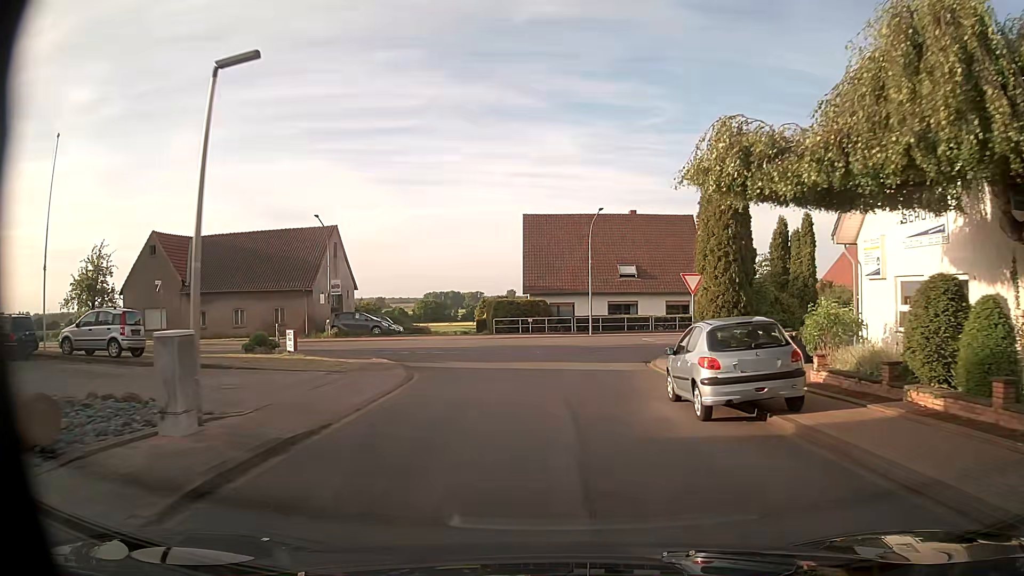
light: Day
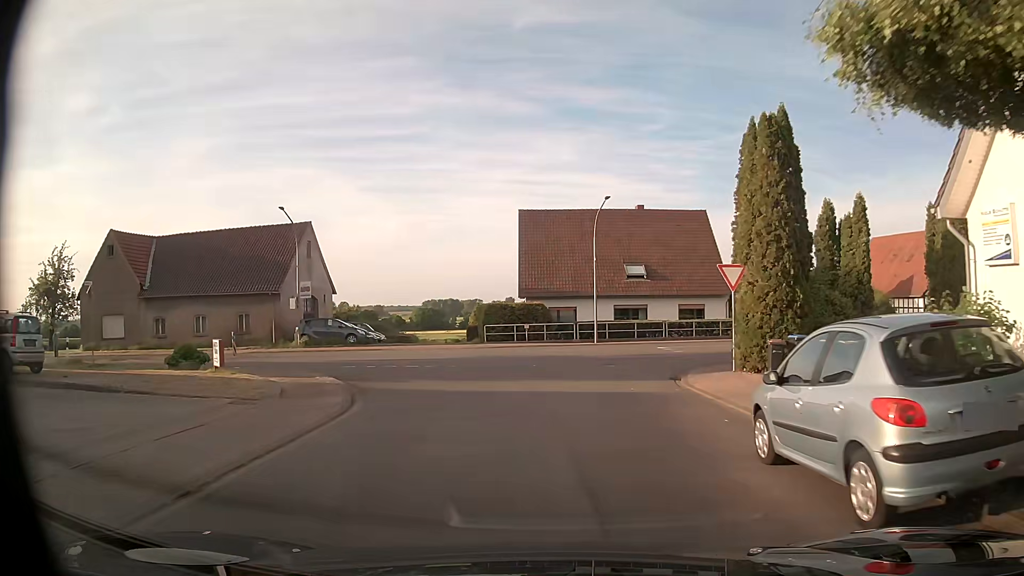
(+0.1, +5.4) m; +1°
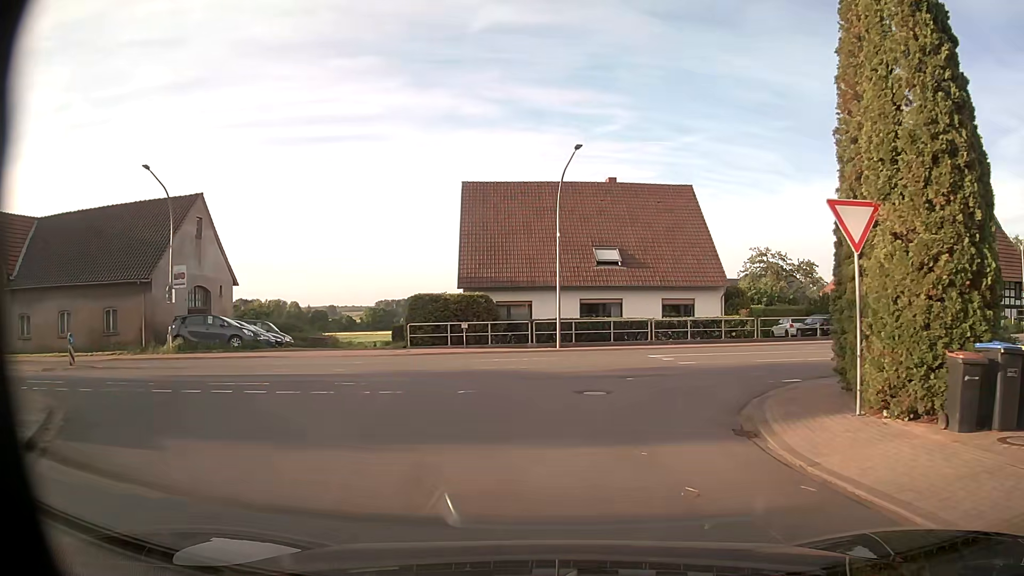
(+0.2, +9.6) m; +3°
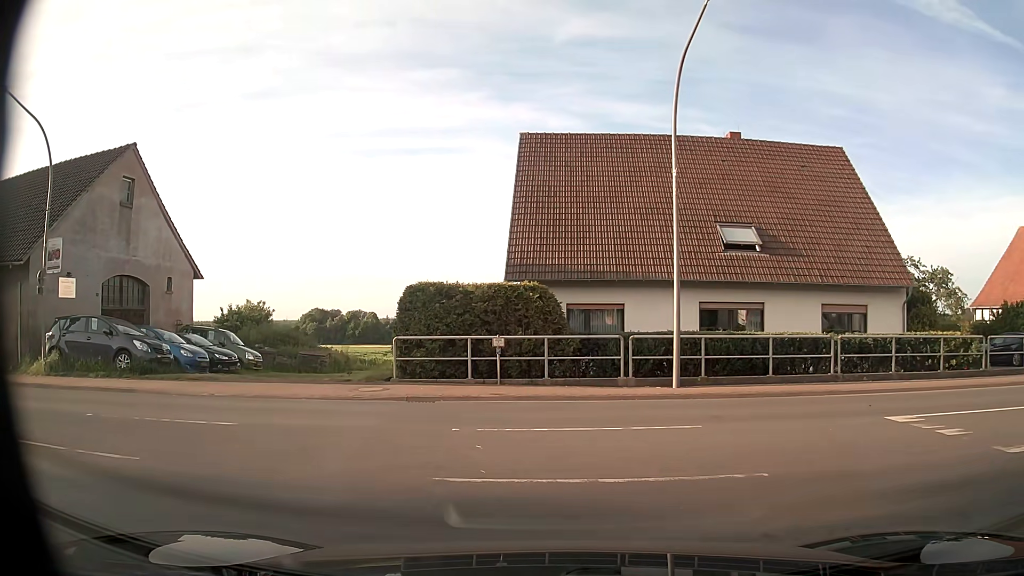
(-0.1, +12.3) m; -8°
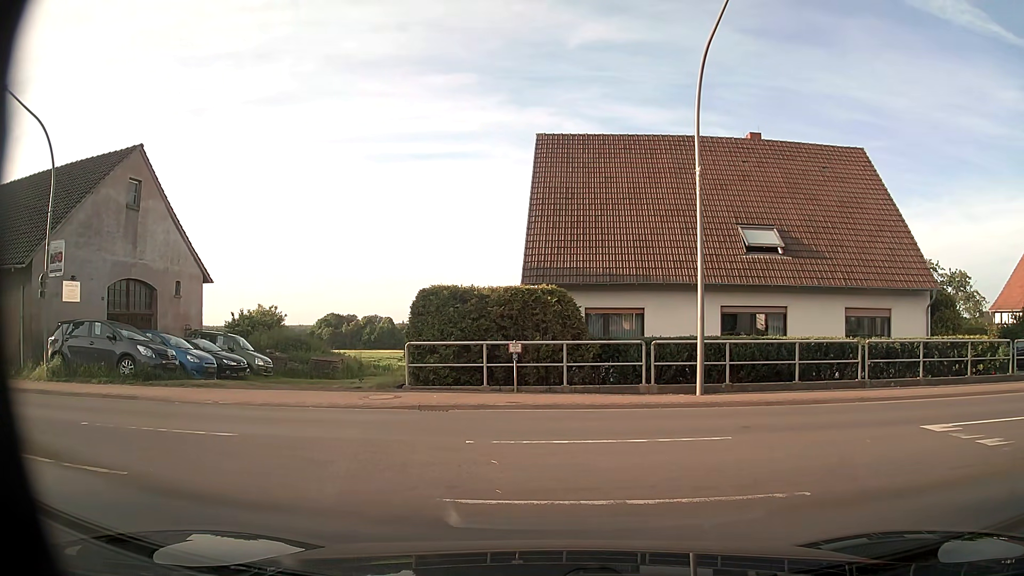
(0.0, +0.6) m; 0°
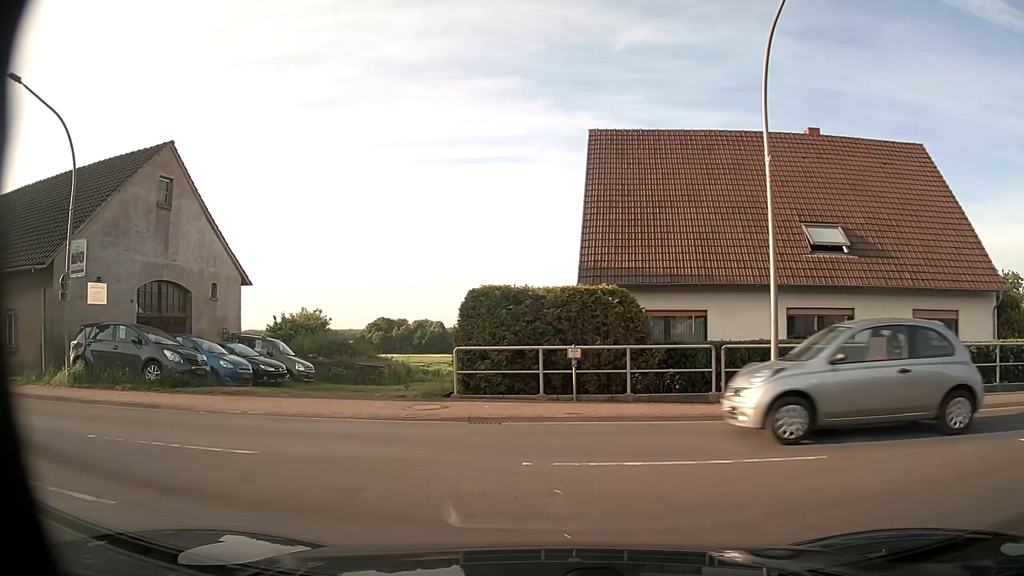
(0.0, +1.3) m; -5°
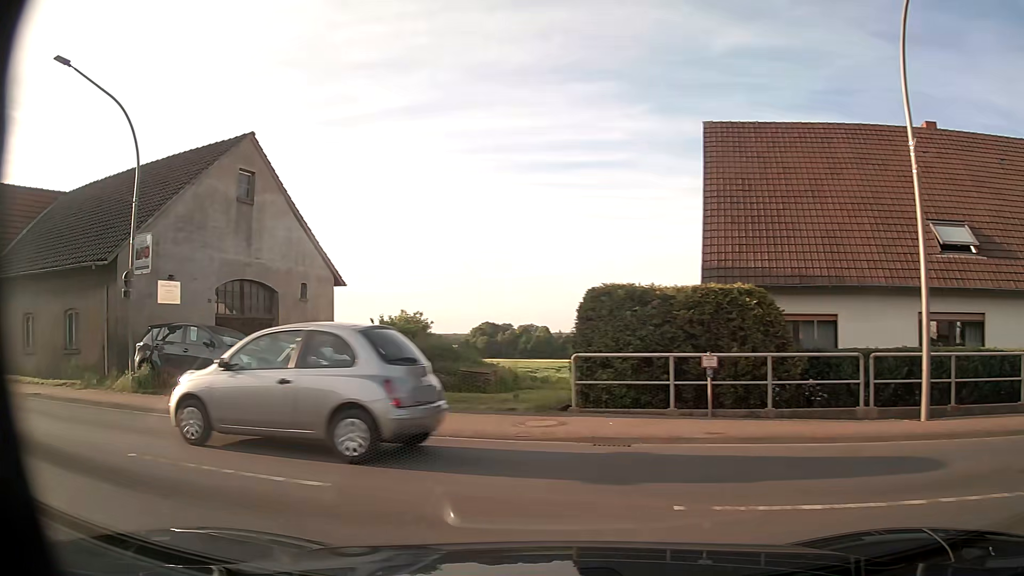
(-0.1, +1.8) m; -8°
